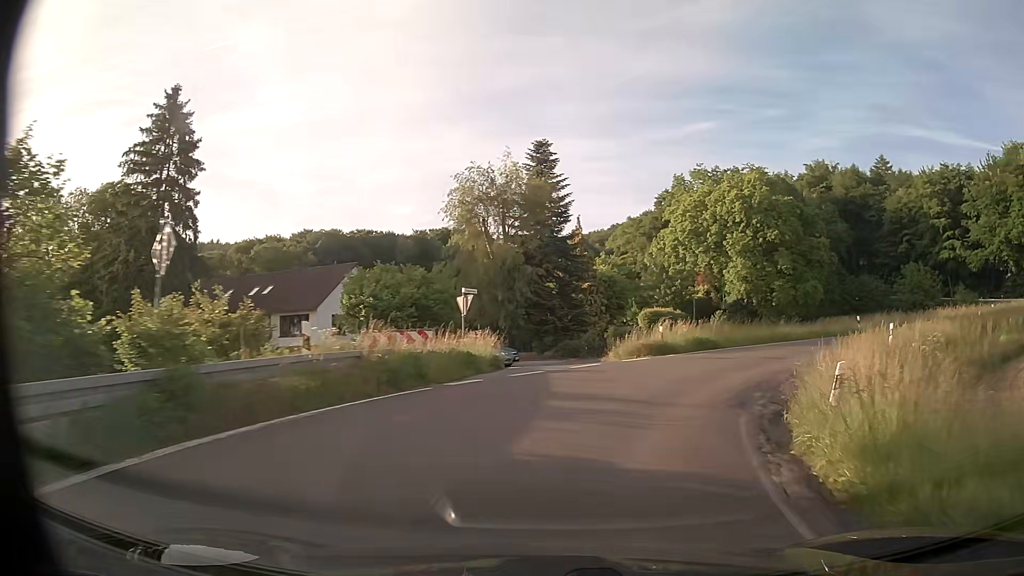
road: secondary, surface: asphalt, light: Day
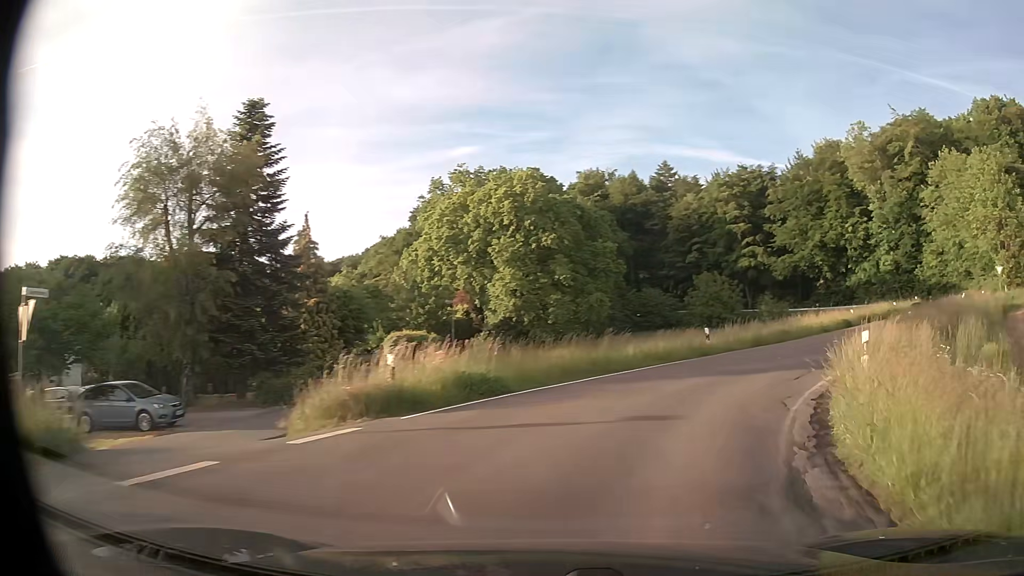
(+2.0, +12.8) m; +20°
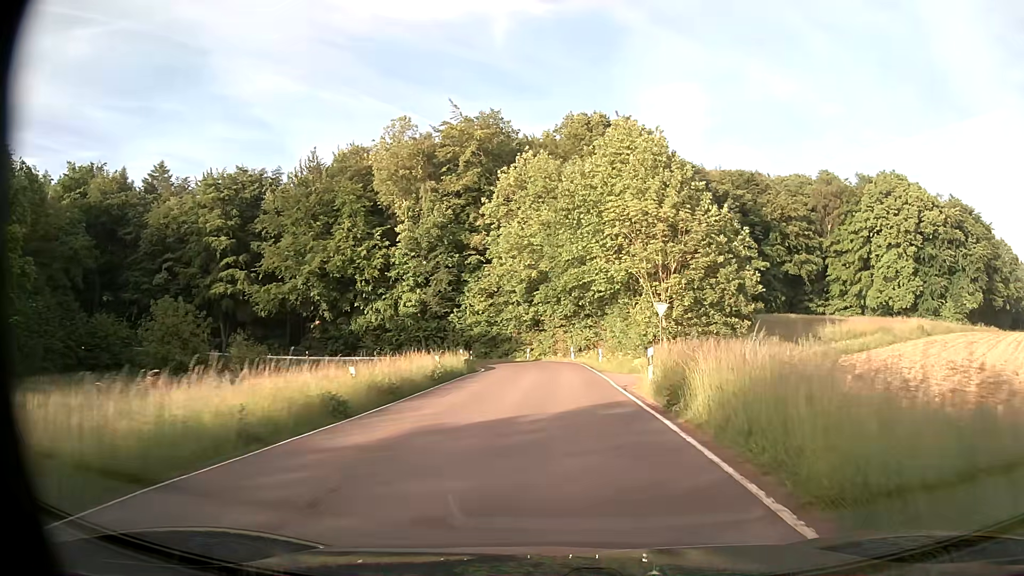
(+10.6, +24.0) m; +43°
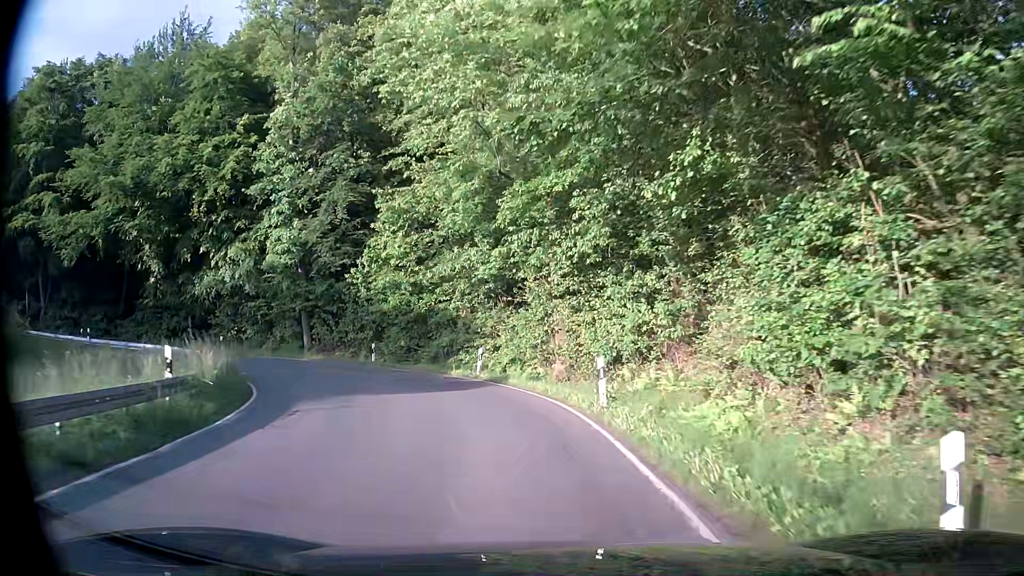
(+1.2, +35.9) m; +1°
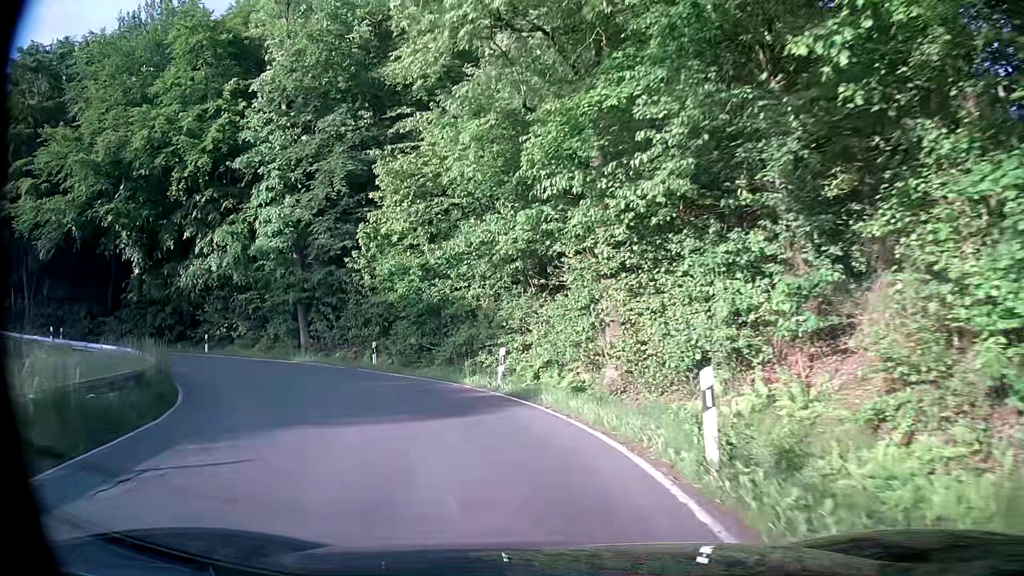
(-0.1, +6.4) m; -2°
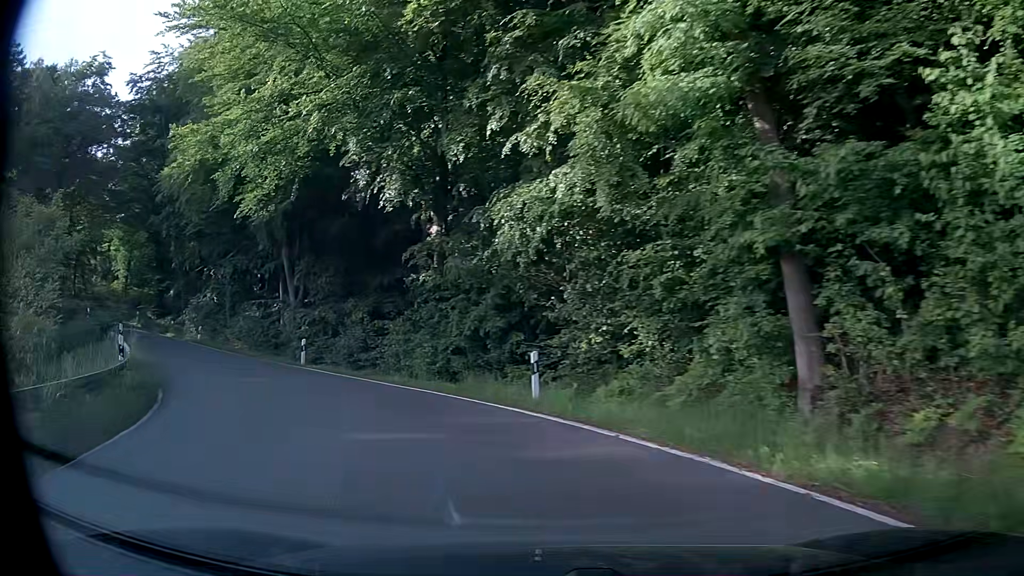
(-6.8, +21.7) m; -41°
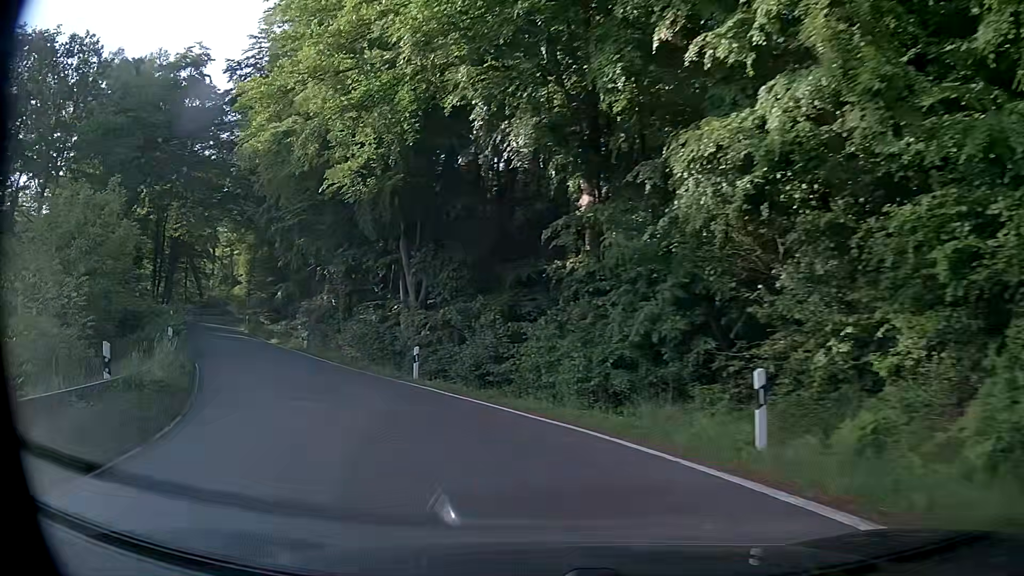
(-0.6, +5.7) m; -12°
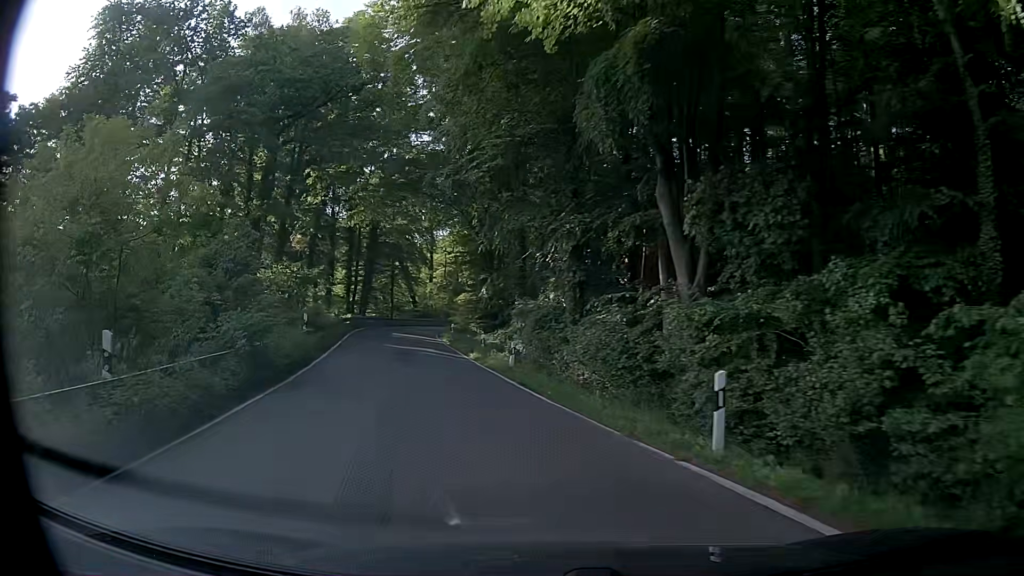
(-2.5, +11.7) m; -22°
(-1, +10) (-3, +20) (-5, +29) (-8, +39) (-10, +49) (-12, +59) (-12, +69) (-11, +79) (-5, +87) (+3, +92) m
